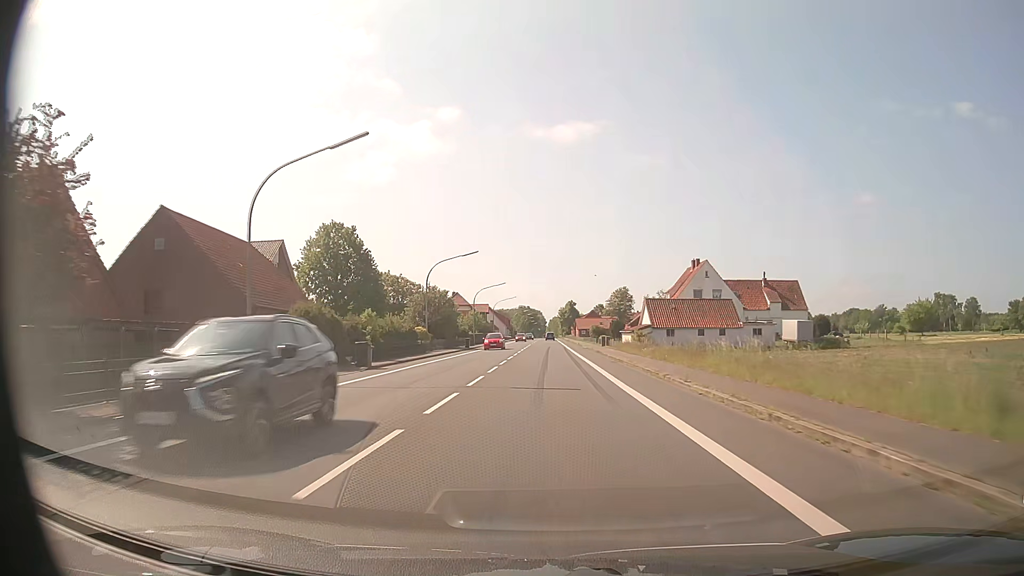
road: primary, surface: asphalt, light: Day
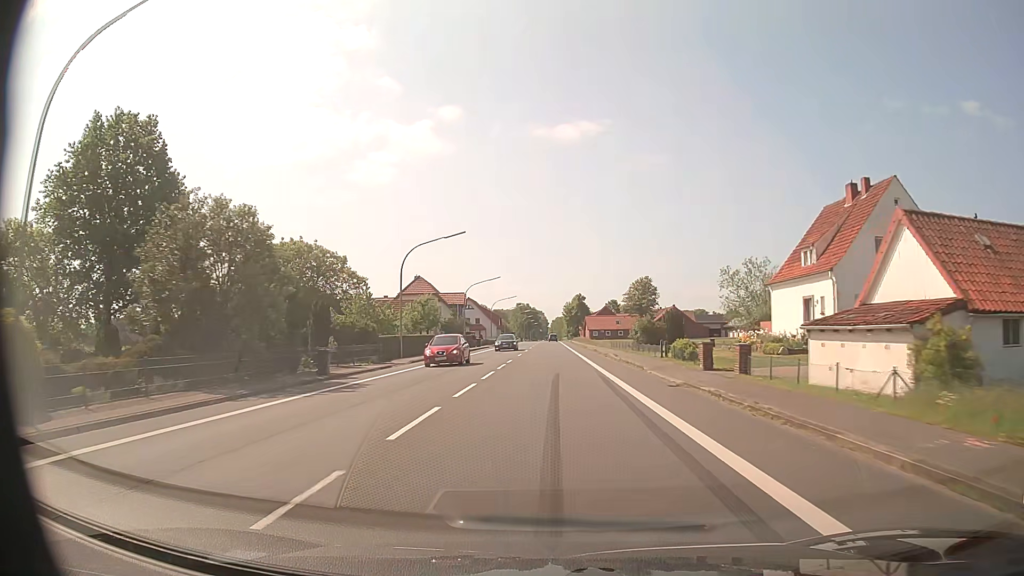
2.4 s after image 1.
(-0.1, +45.0) m; 0°
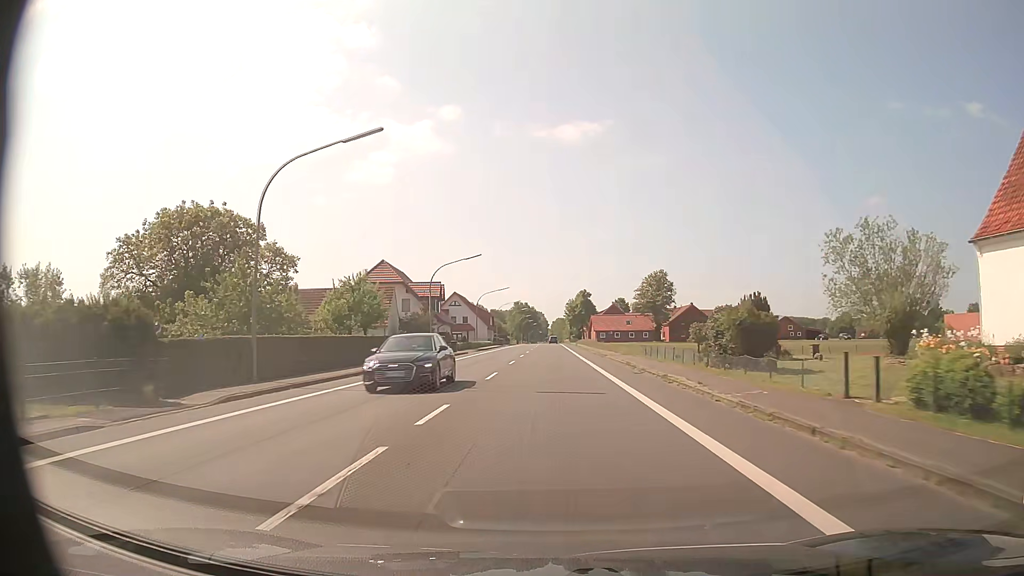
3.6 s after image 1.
(0.0, +22.5) m; 0°
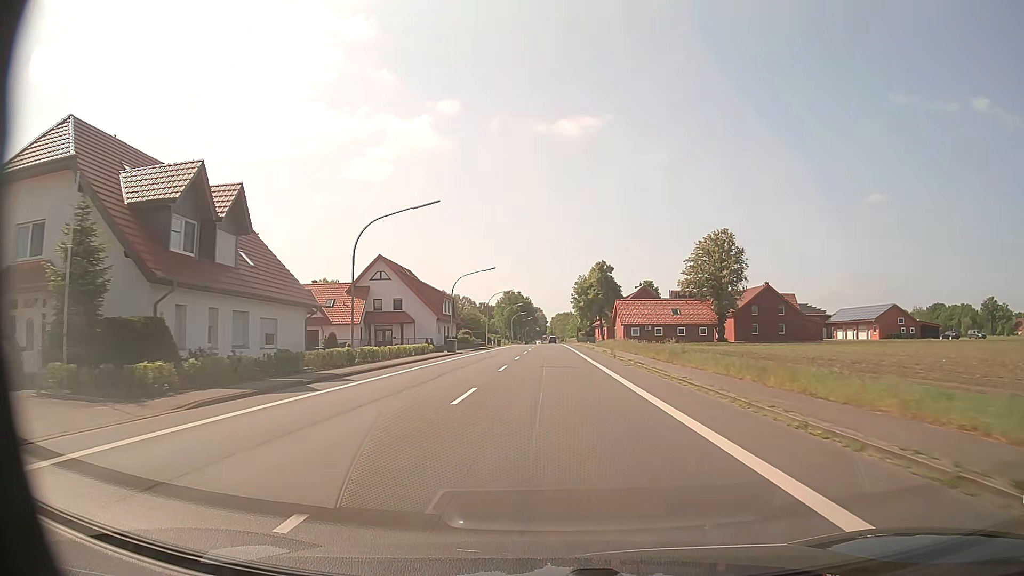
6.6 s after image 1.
(0.0, +56.3) m; 0°
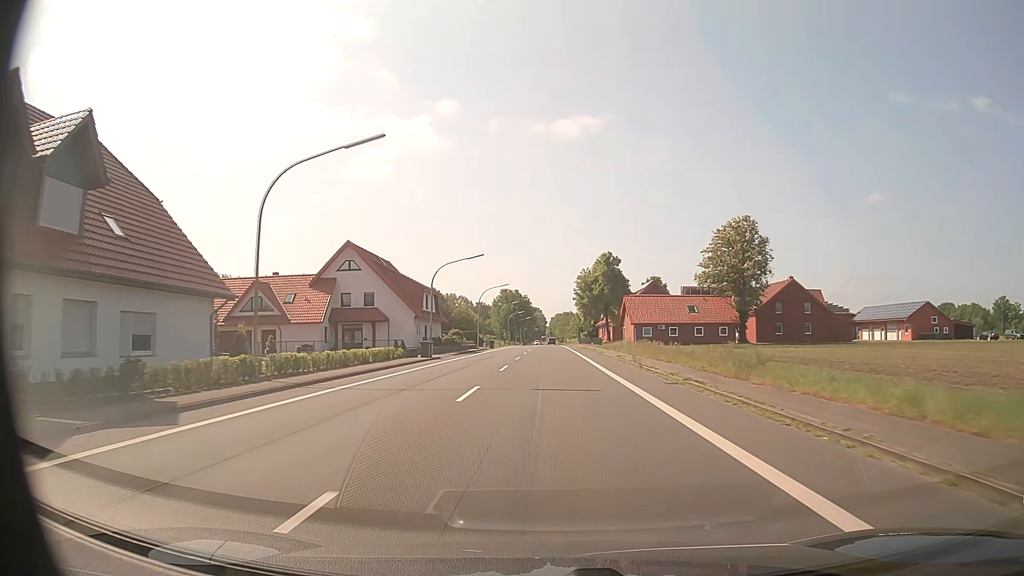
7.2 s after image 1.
(0.0, +11.3) m; 0°
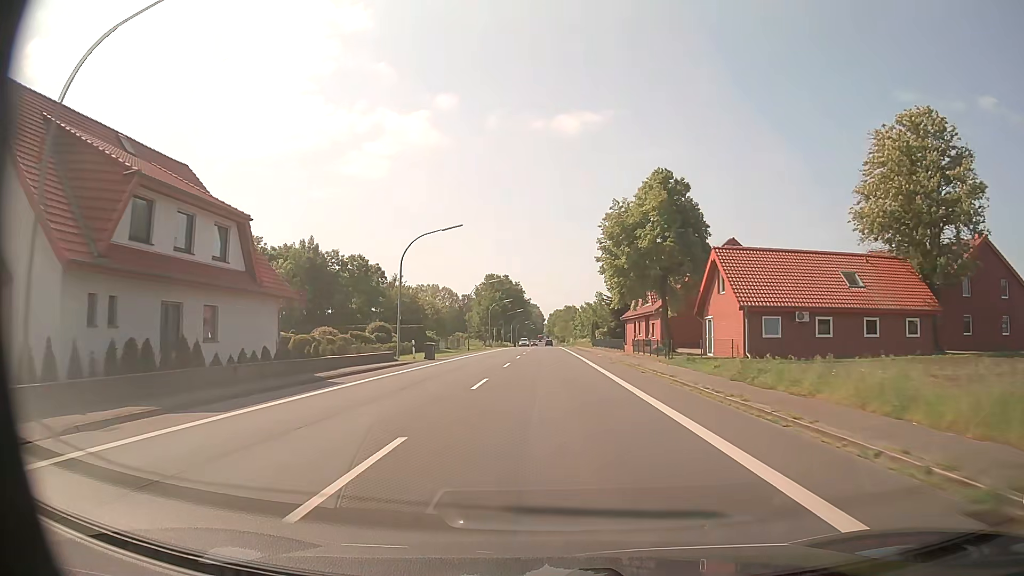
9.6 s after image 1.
(0.0, +45.0) m; 0°
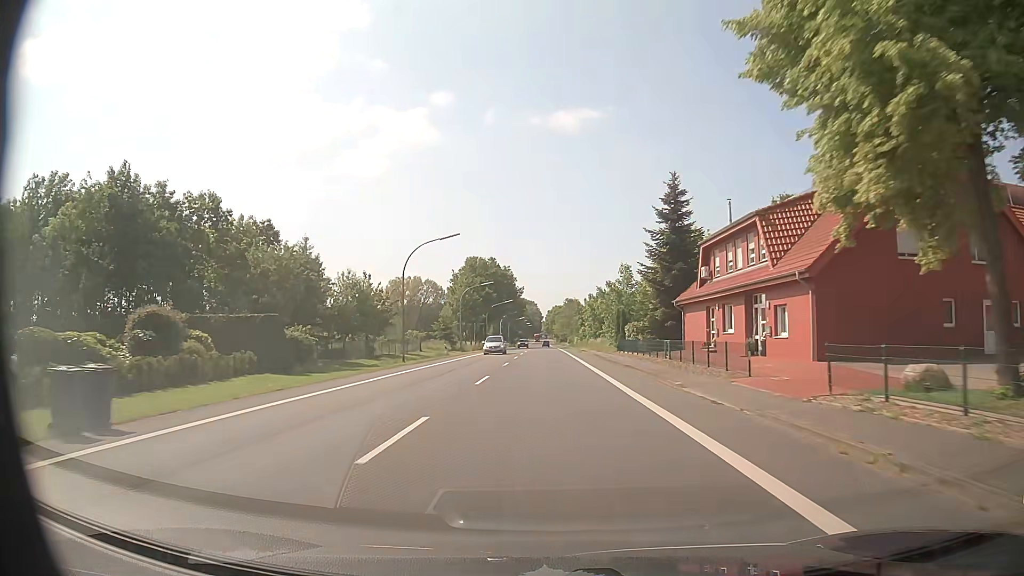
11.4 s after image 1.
(0.0, +33.8) m; 0°
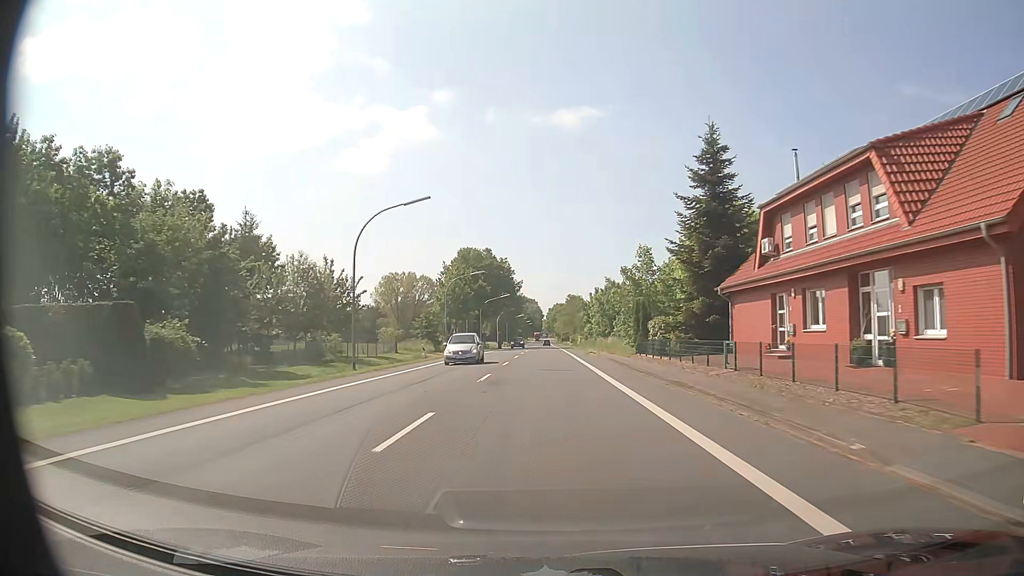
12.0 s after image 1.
(-0.1, +11.3) m; -1°
(0, +10) (0, +20) (0, +30) (0, +40) (0, +50) (0, +60) (0, +70) (0, +80) (0, +90) (+1, +100) m
